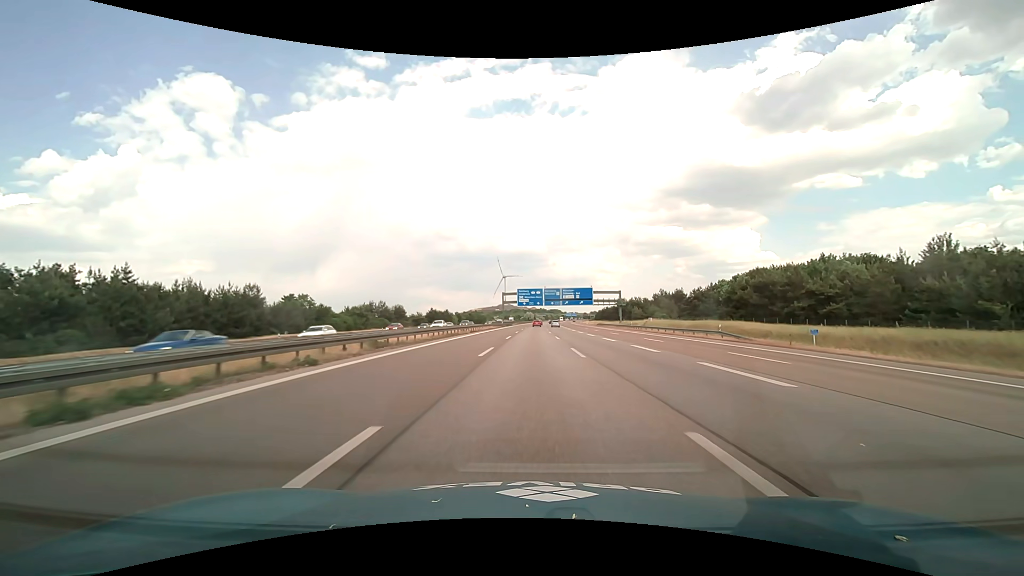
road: motorway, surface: asphalt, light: Day
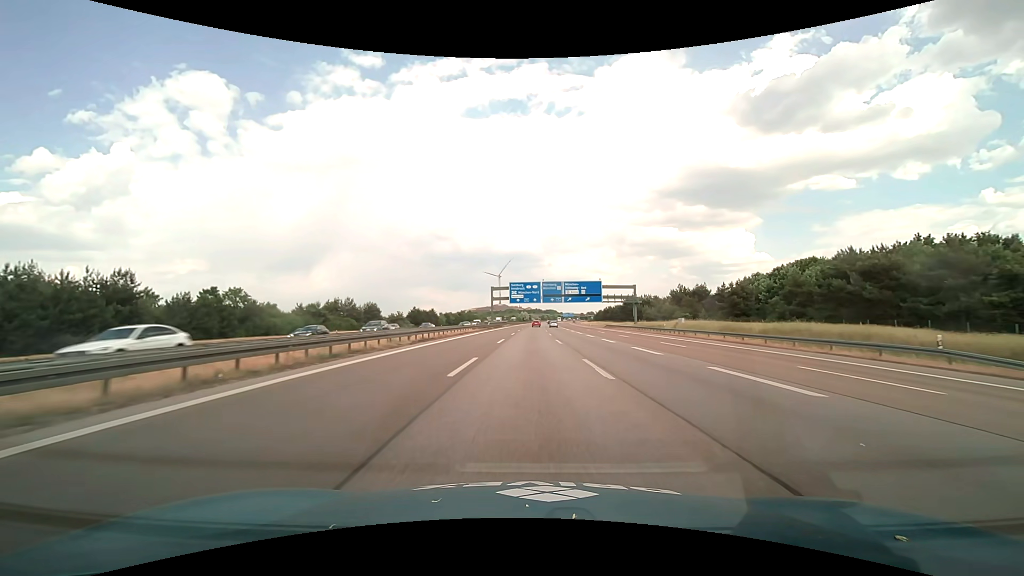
(+0.1, +25.1) m; +1°
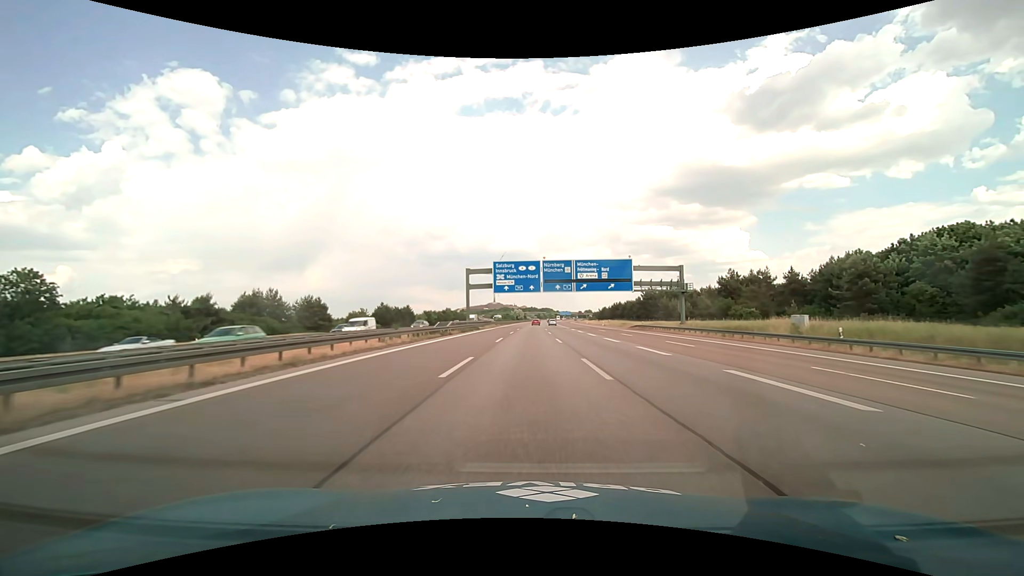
(+0.2, +37.6) m; +1°
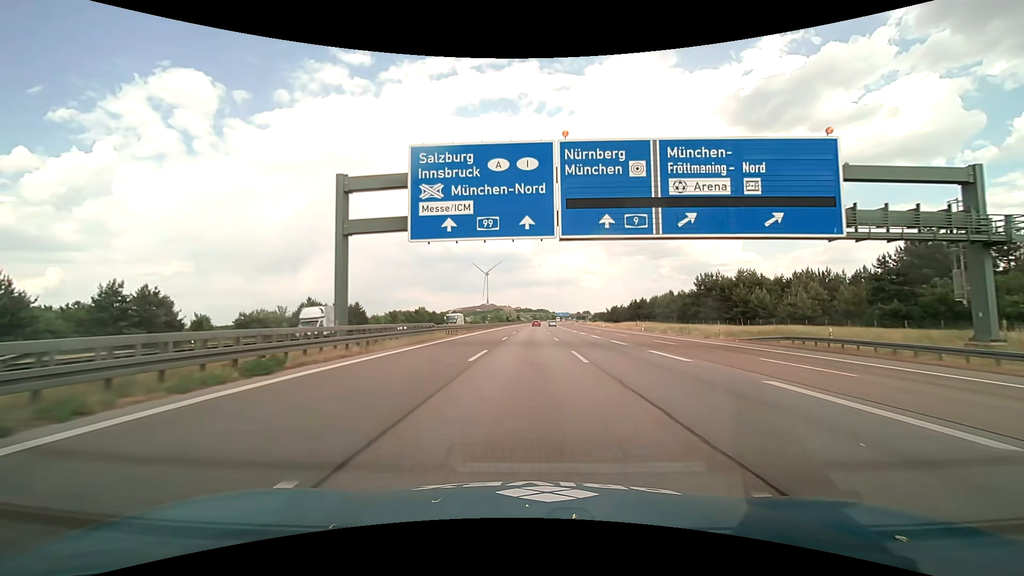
(+0.2, +50.1) m; 0°
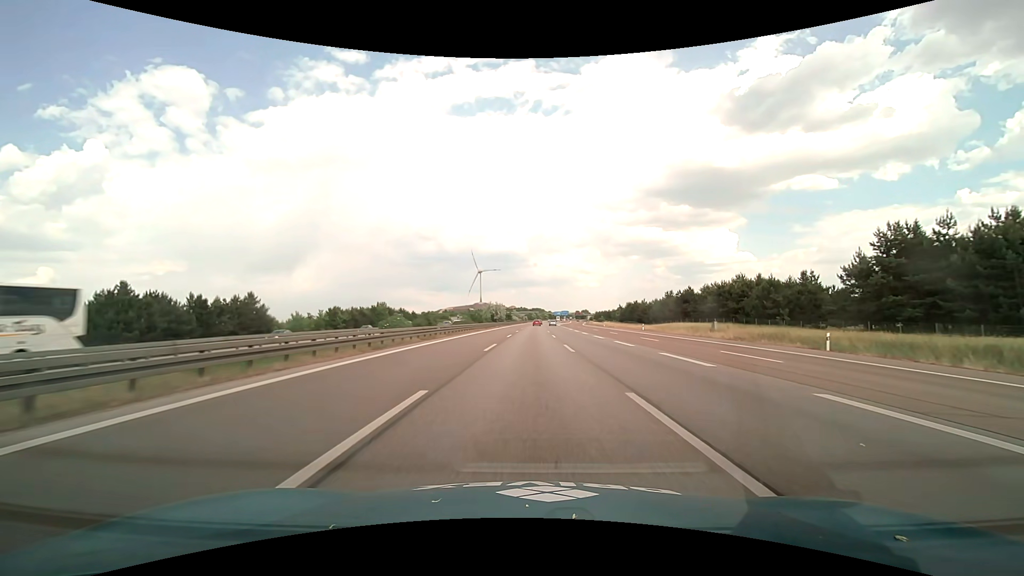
(+0.4, +50.1) m; +1°
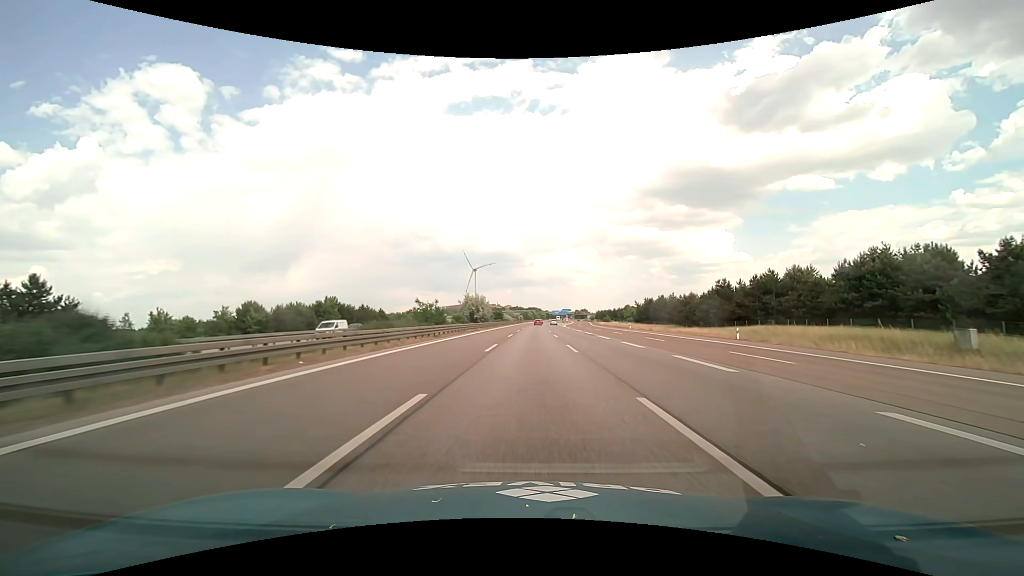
(0.0, +37.5) m; 0°
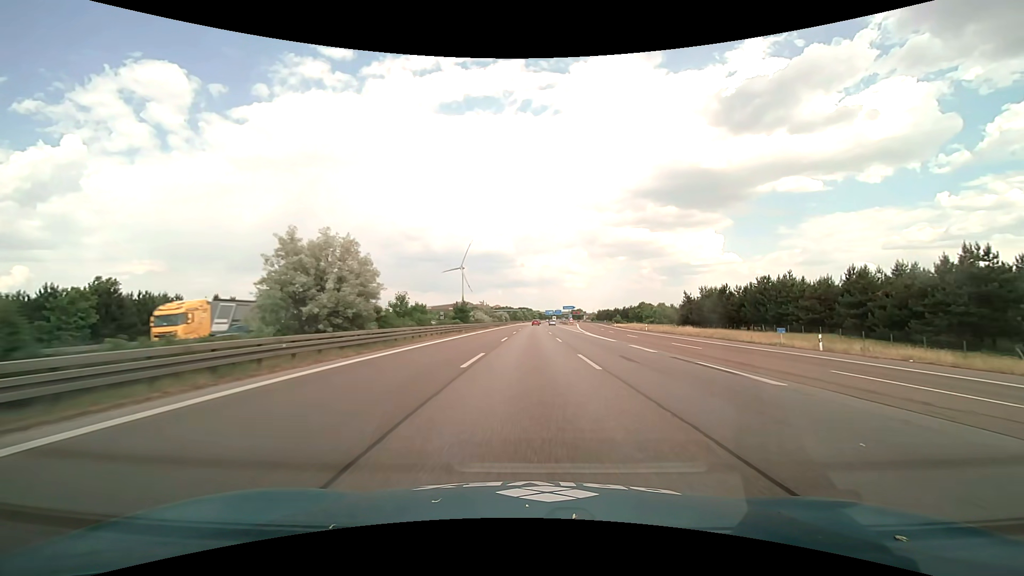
(+0.6, +62.4) m; +1°
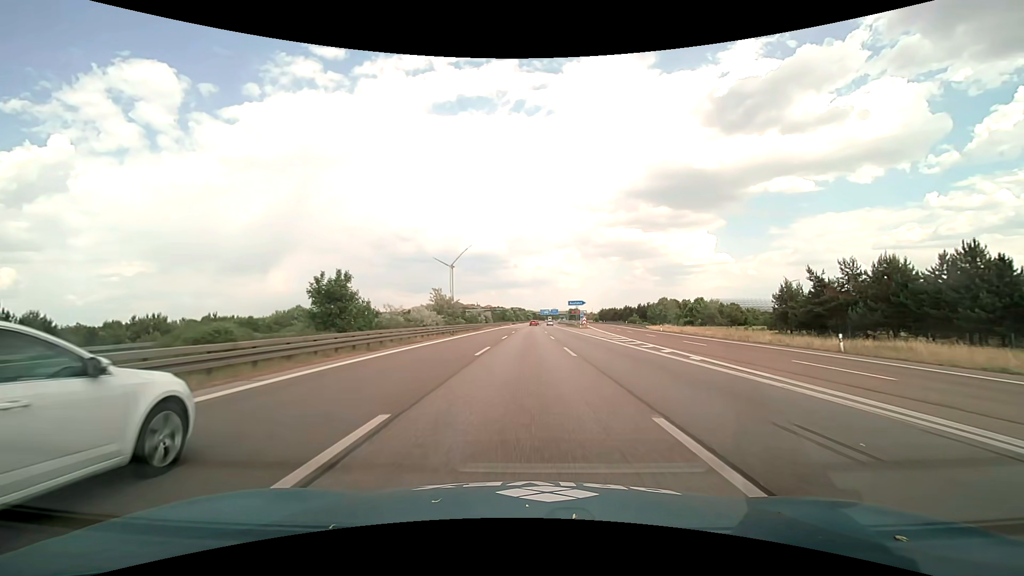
(+0.4, +50.0) m; +1°
(0, +10) (0, +20) (0, +30) (0, +40) (0, +50) (0, +60) (0, +70) (0, +80) (+1, +90) (+1, +100) m
